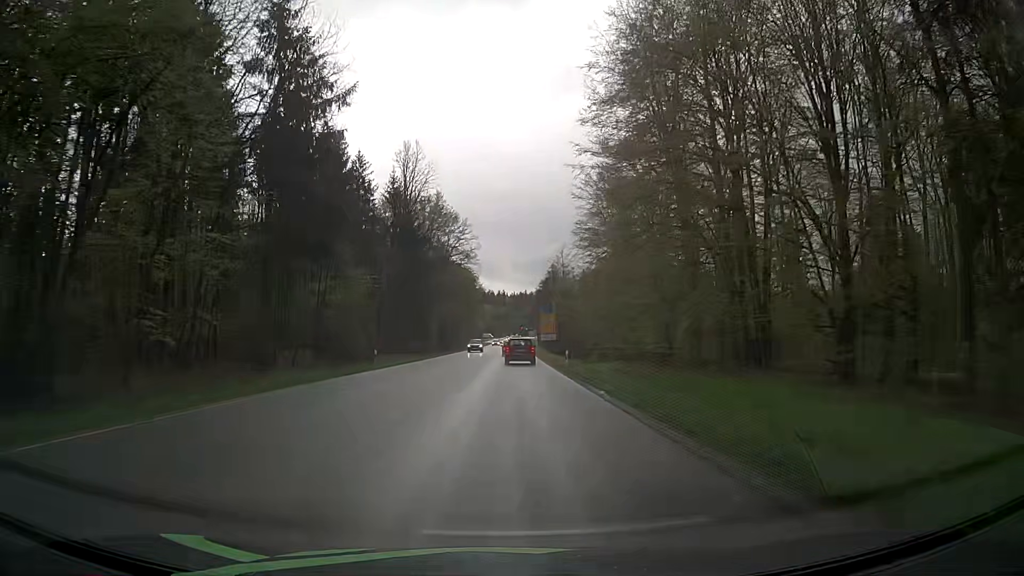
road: secondary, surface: asphalt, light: Day
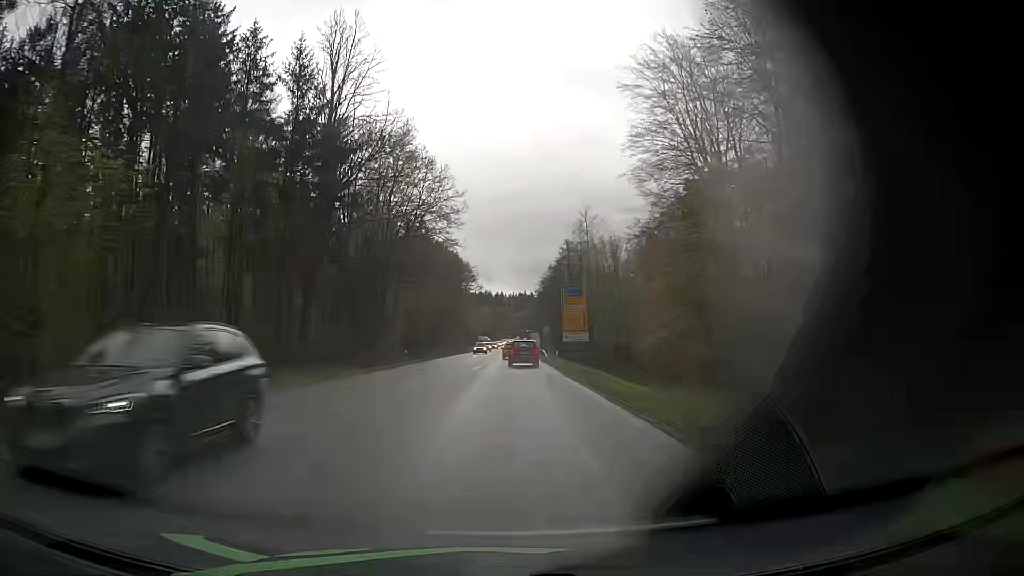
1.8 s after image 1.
(-0.3, +36.8) m; 0°
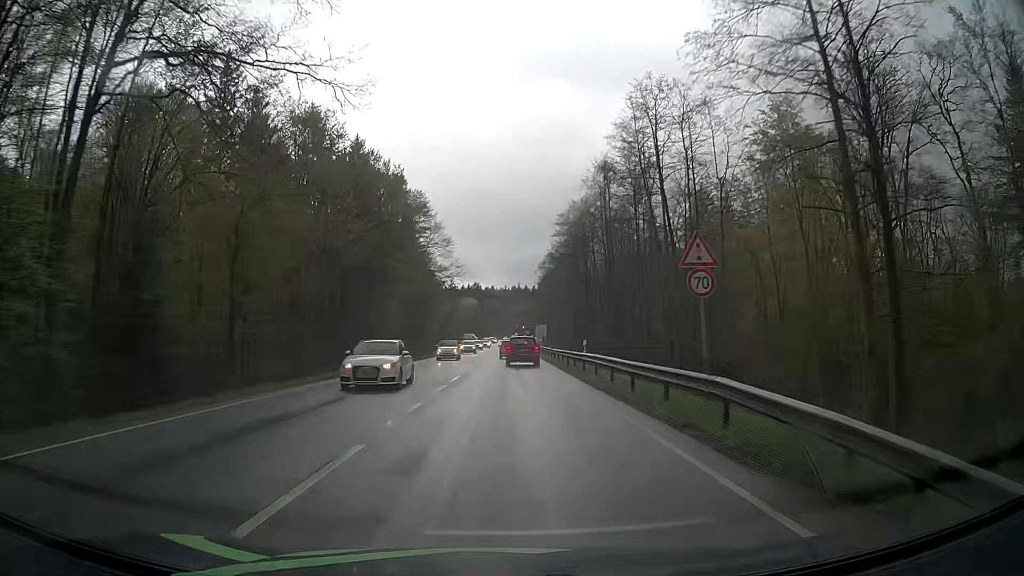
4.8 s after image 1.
(+0.4, +61.4) m; +1°
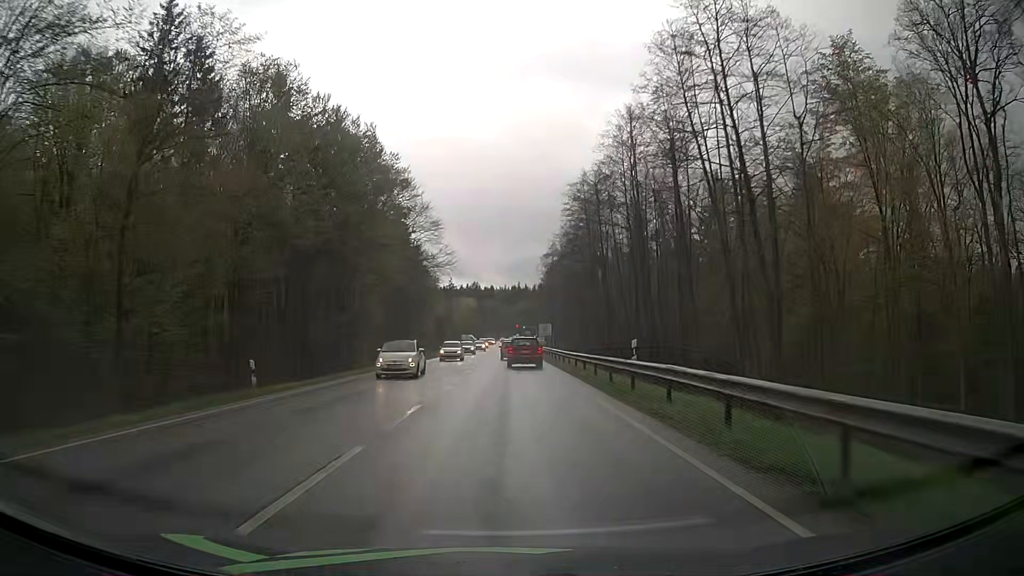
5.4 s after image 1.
(0.0, +11.9) m; 0°
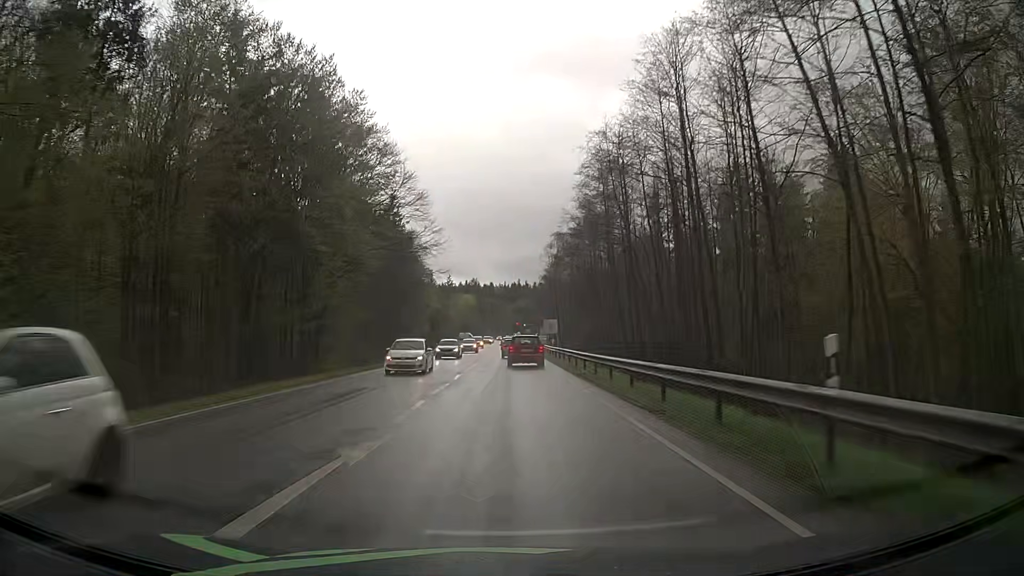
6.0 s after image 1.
(0.0, +11.6) m; 0°
